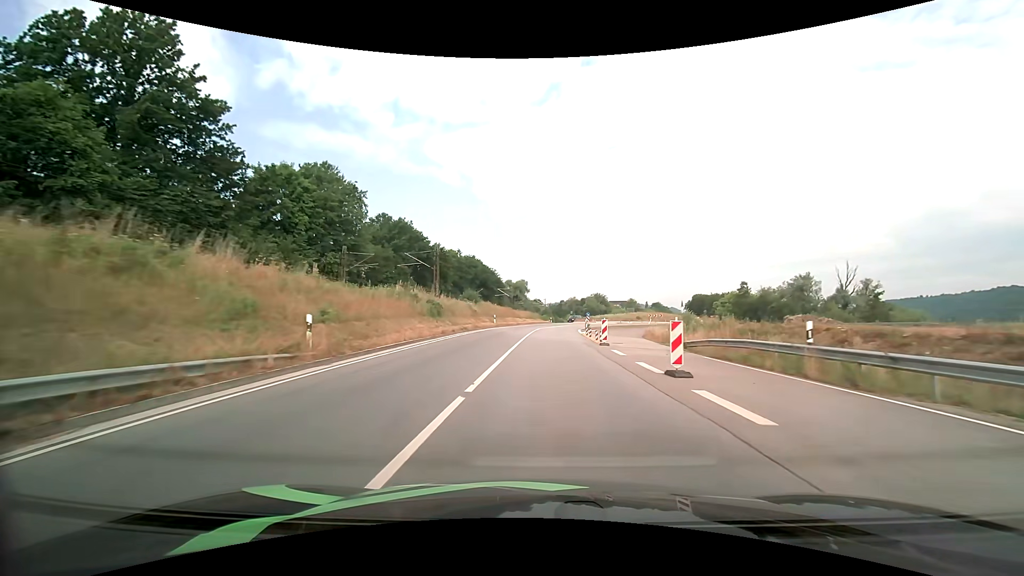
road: primary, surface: asphalt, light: Day
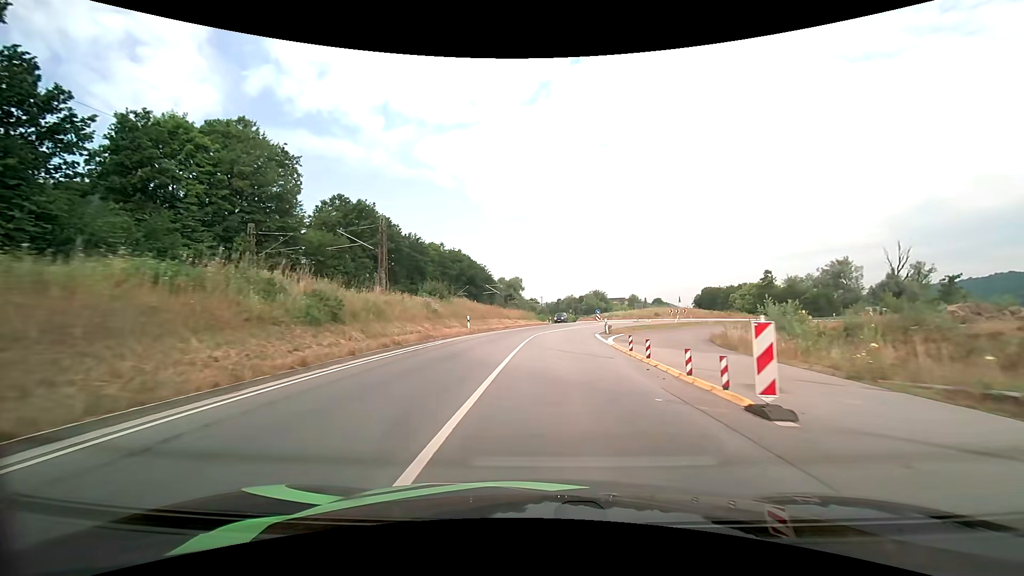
(0.0, +17.9) m; 0°
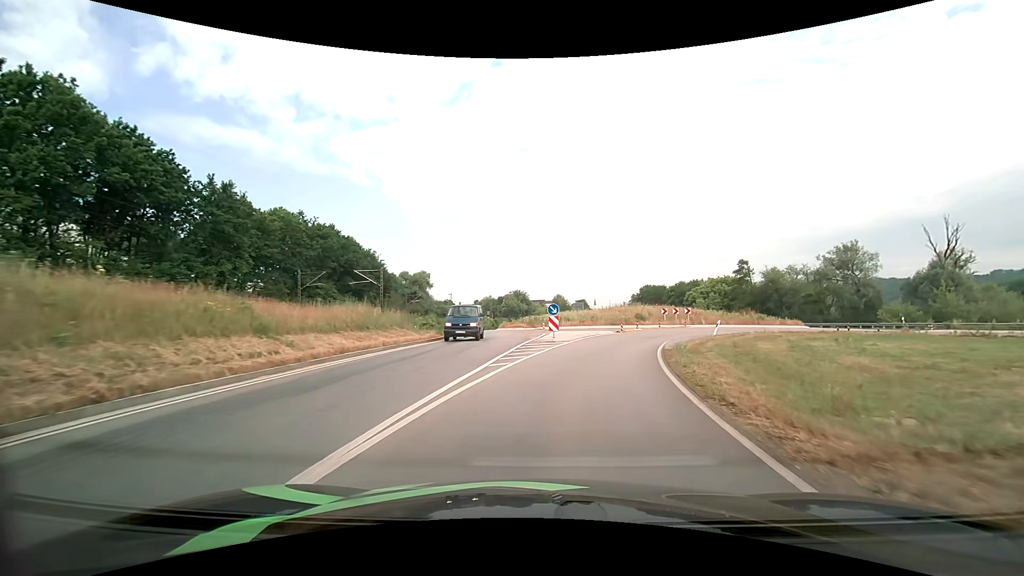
(+1.9, +37.1) m; +9°
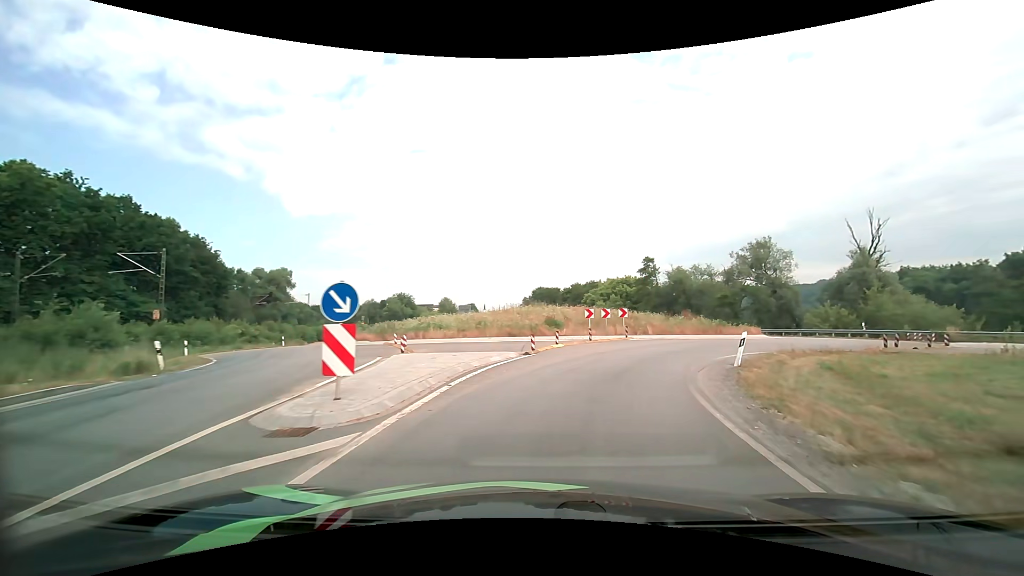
(+1.7, +17.7) m; +12°
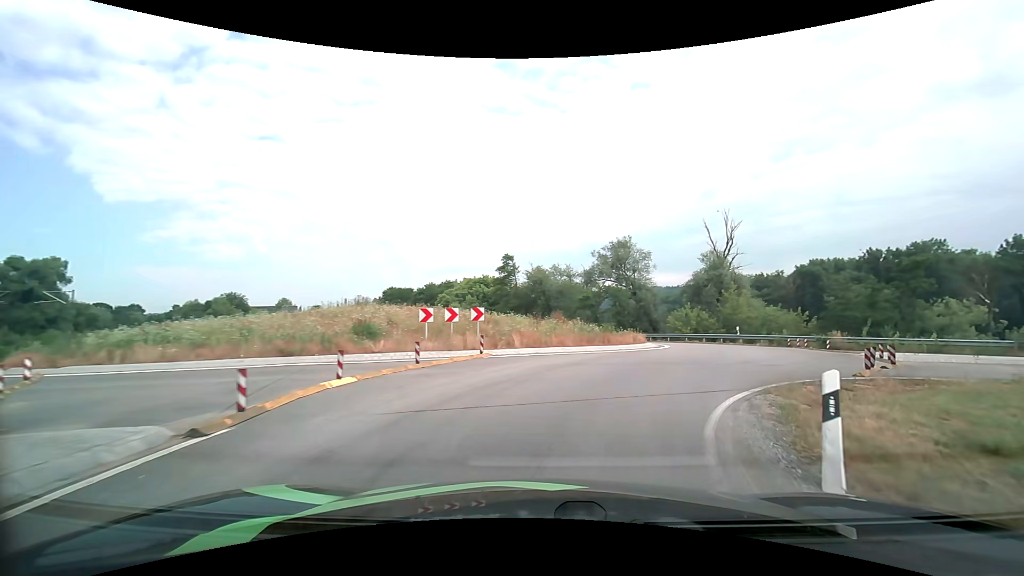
(+1.3, +10.3) m; +16°
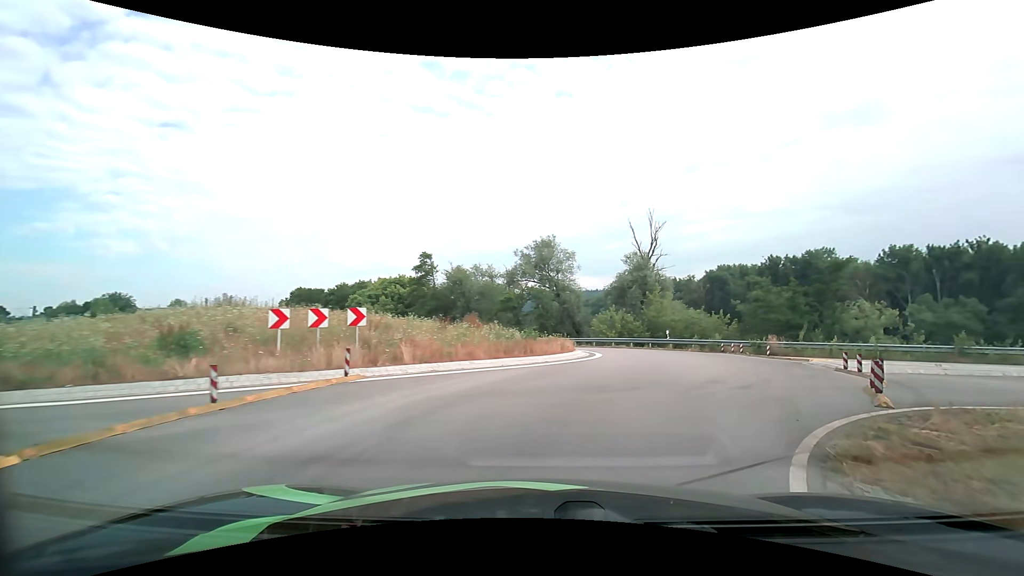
(+0.3, +4.7) m; +9°
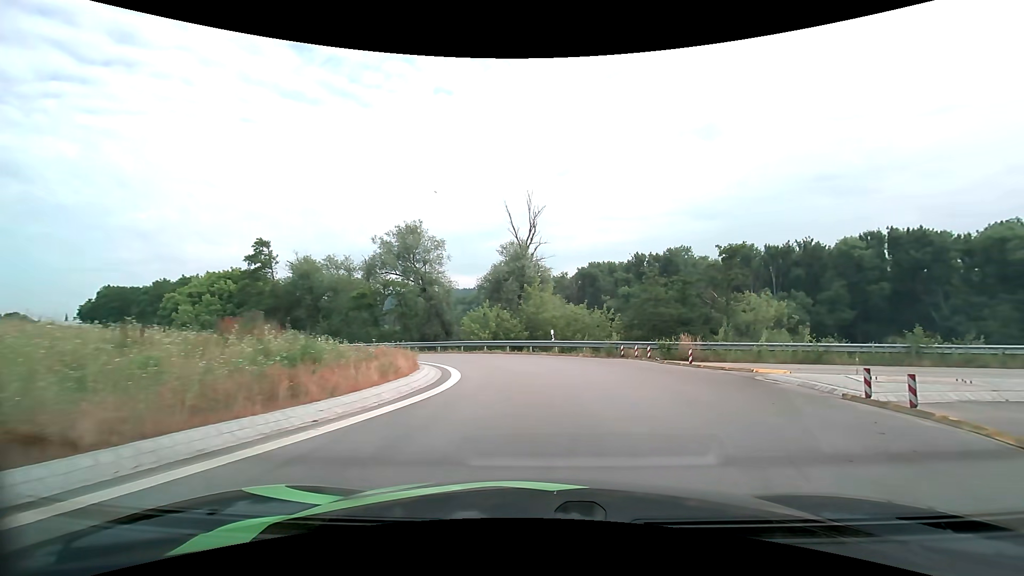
(+1.2, +8.9) m; +15°
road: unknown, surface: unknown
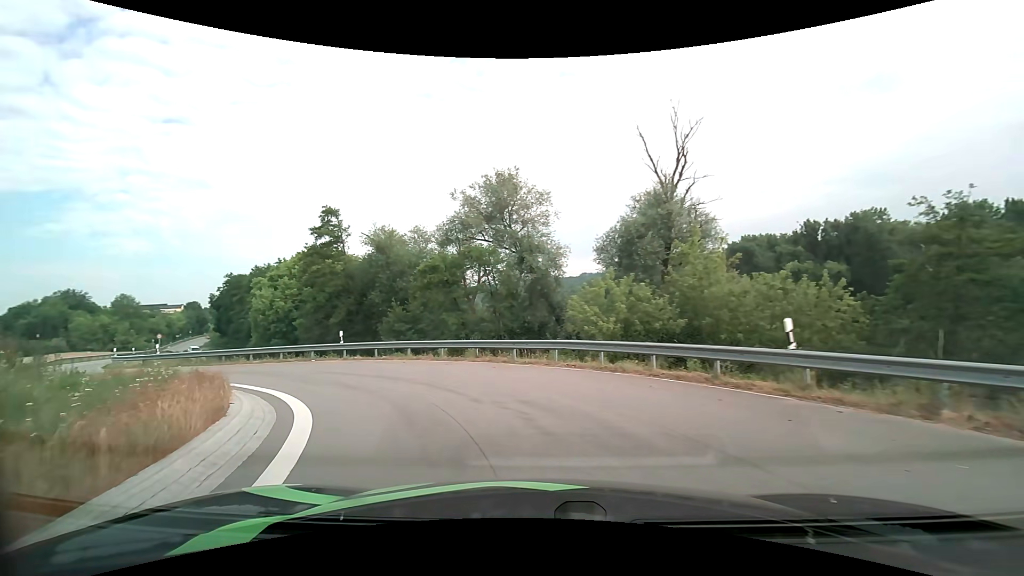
(-0.5, +16.6) m; -14°
(-2, +10) (-9, +17) (-17, +22) (-26, +28) (-33, +34) (-40, +42) (-46, +50) (-52, +58) (-57, +66) (-63, +75) m
